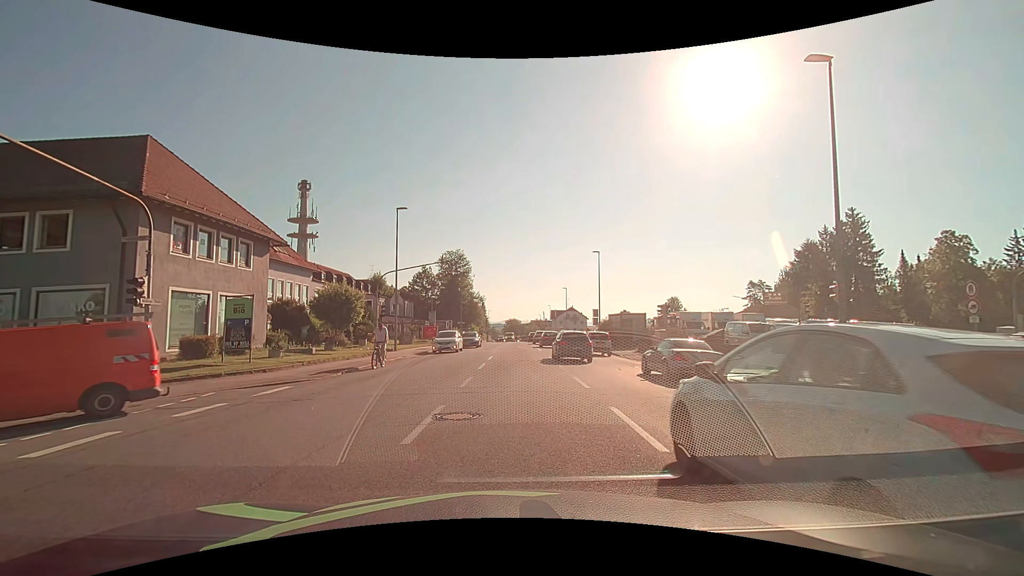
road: tertiary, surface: asphalt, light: Day
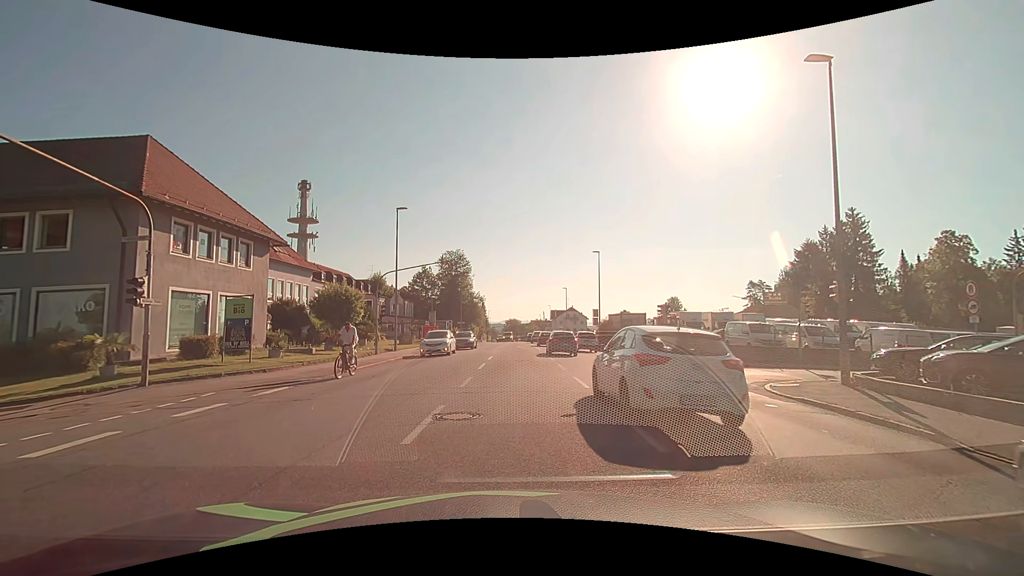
(0.0, 0.0) m; 0°
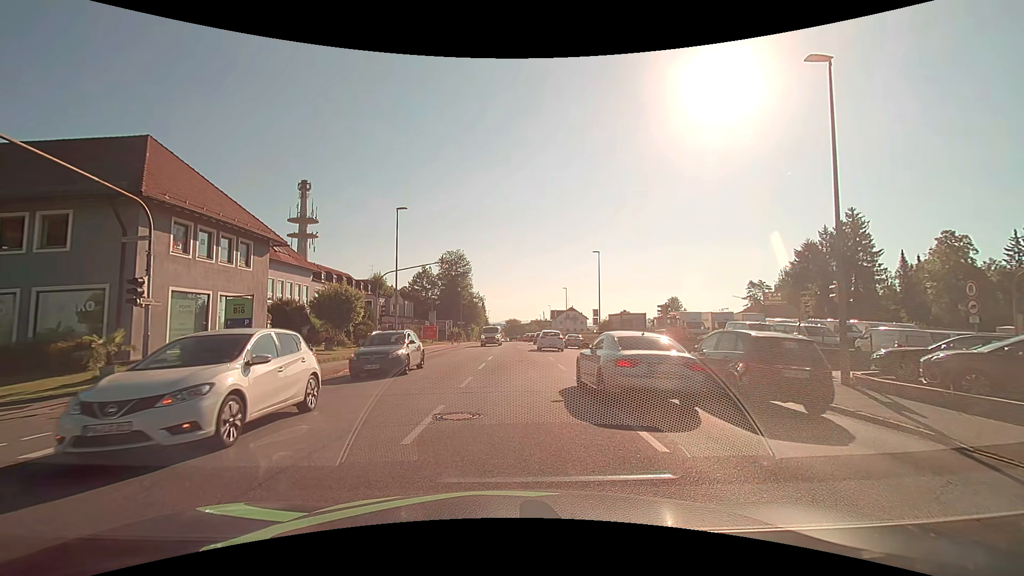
(0.0, 0.0) m; 0°
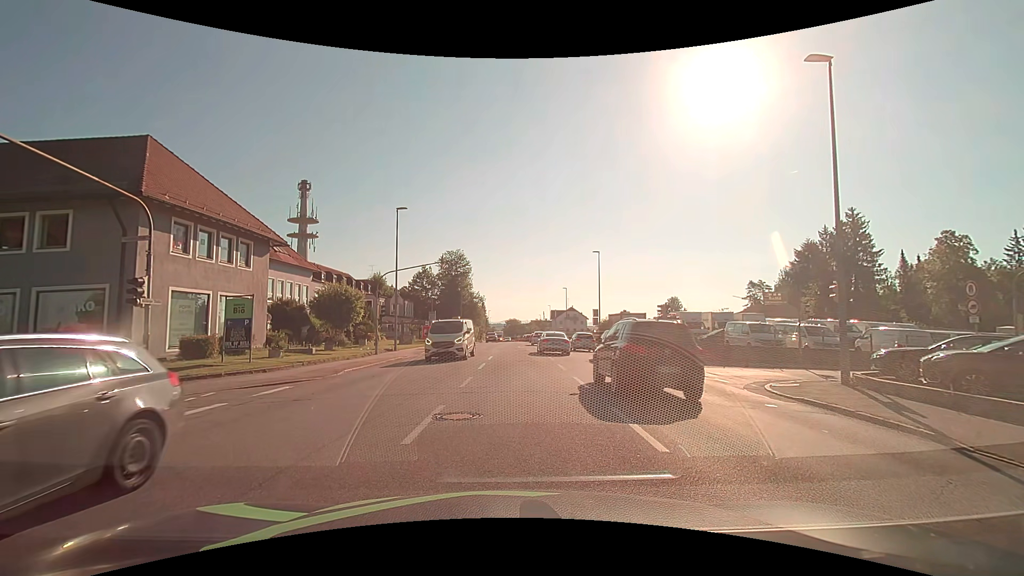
(0.0, 0.0) m; 0°
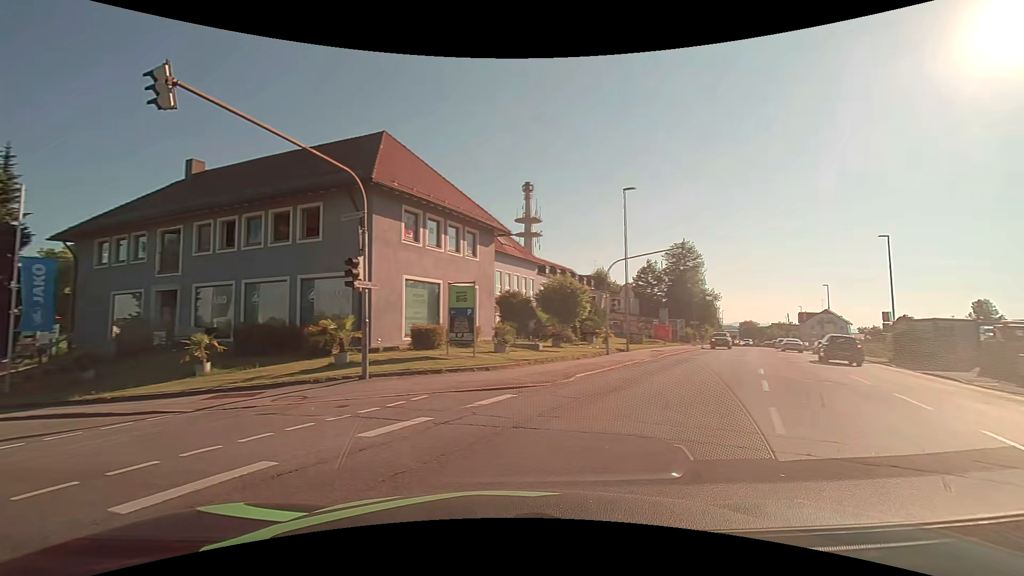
(-0.8, +4.8) m; -25°
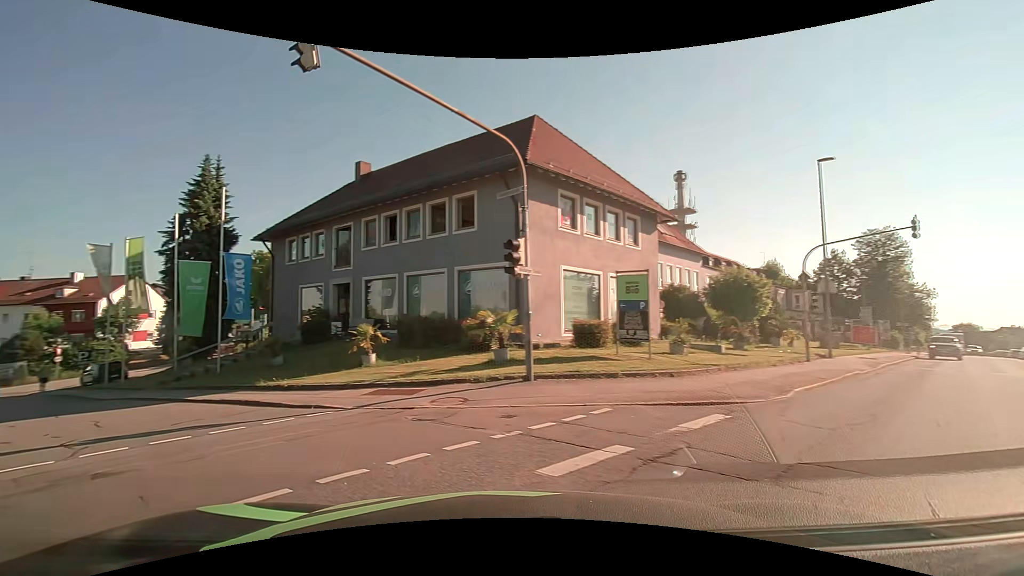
(-0.3, +2.4) m; -15°
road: residential
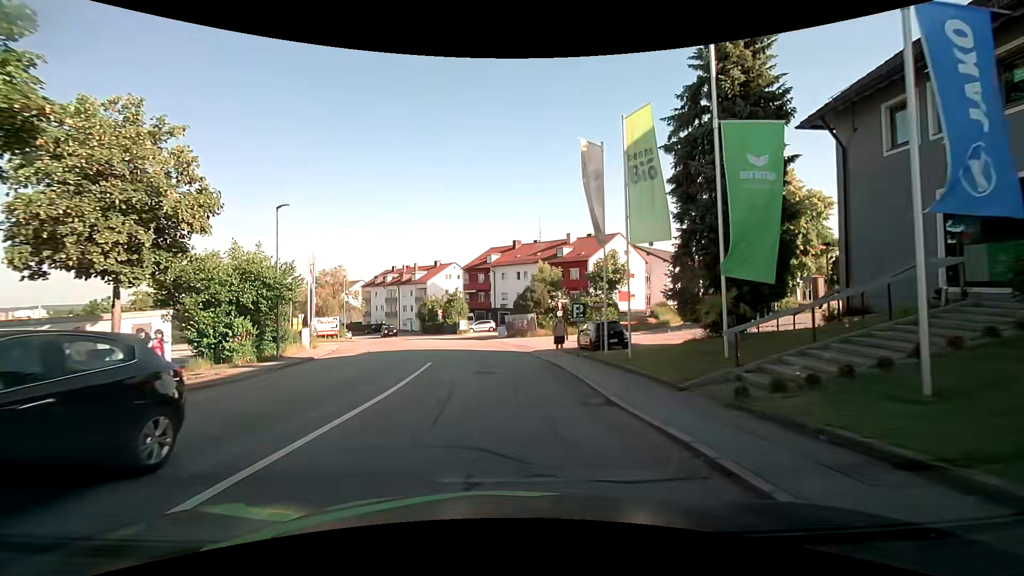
(-10.1, +14.5) m; -49°
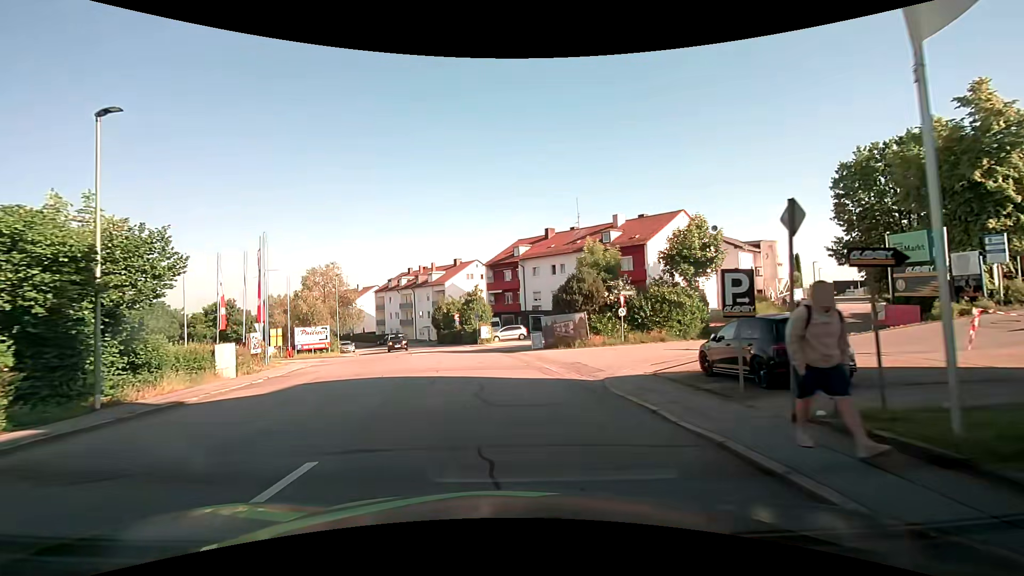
(-0.4, +13.6) m; -4°
(0, +10) (-1, +20) (-3, +30) (-9, +38) (-18, +42) (-27, +44) (-37, +46) (-47, +46) (-57, +47) (-67, +47) m
